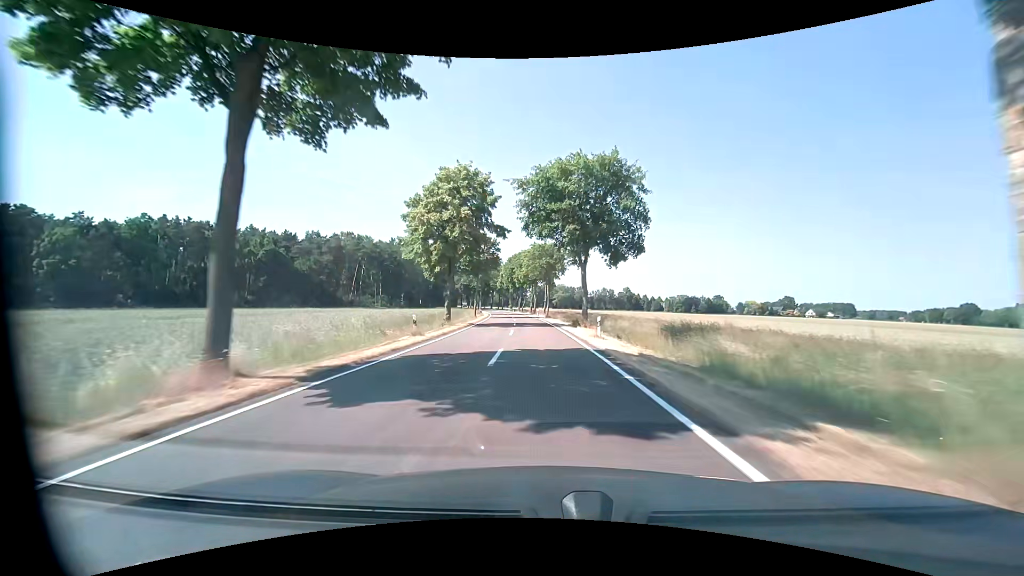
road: tertiary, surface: asphalt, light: Day
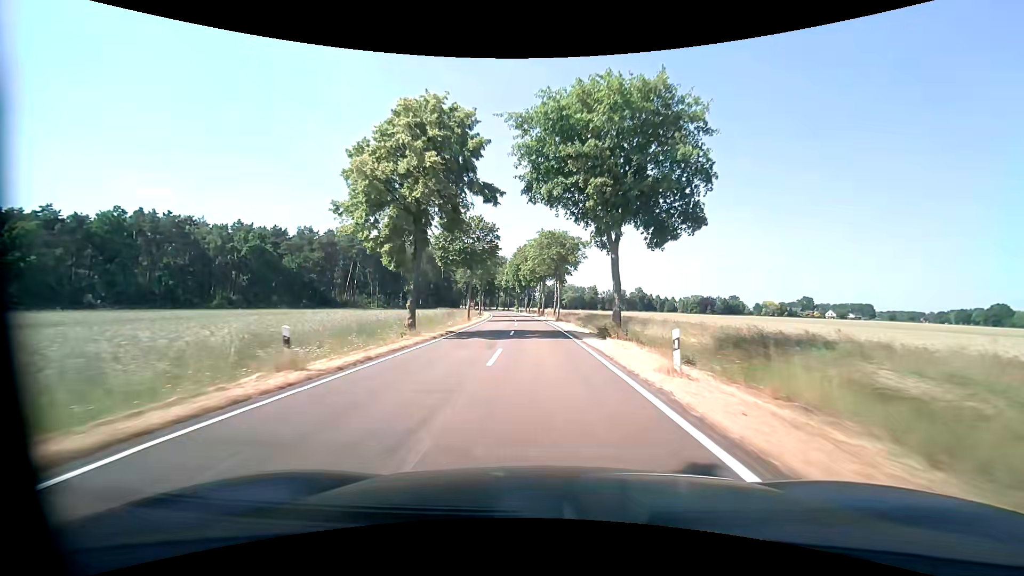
(-0.1, +11.8) m; -1°
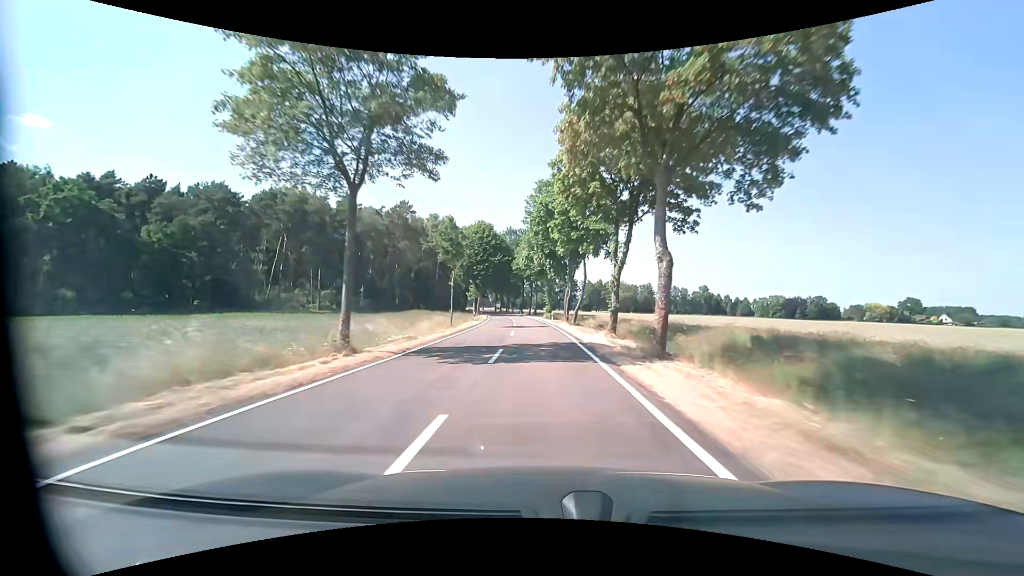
(-2.3, +59.9) m; -4°
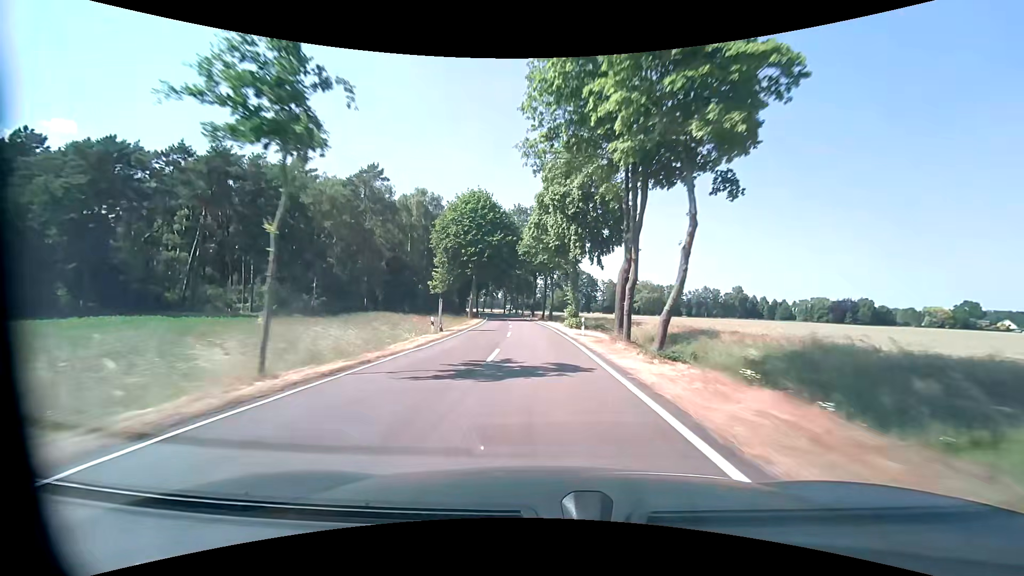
(-0.5, +25.6) m; -2°
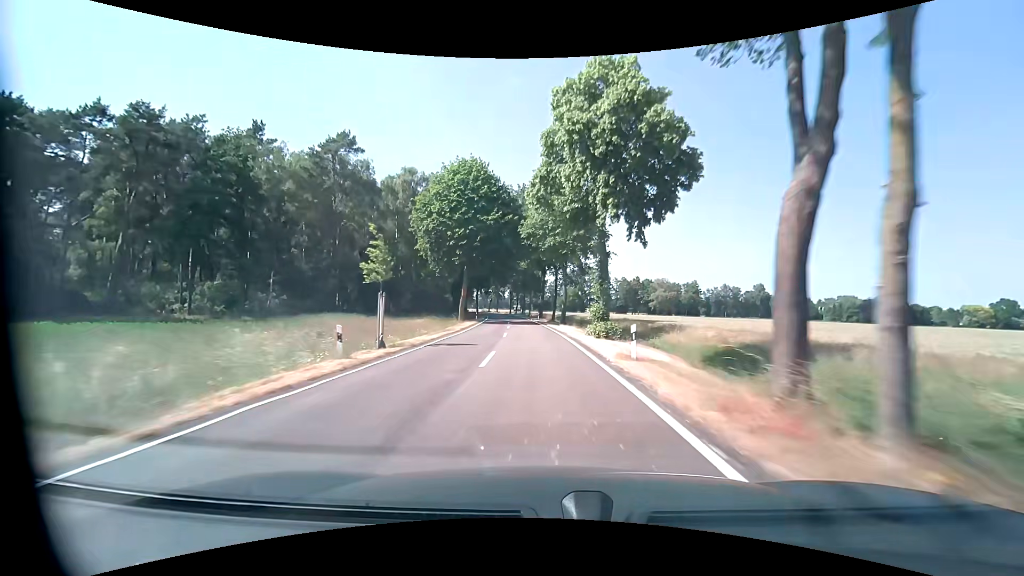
(-0.2, +13.4) m; -1°
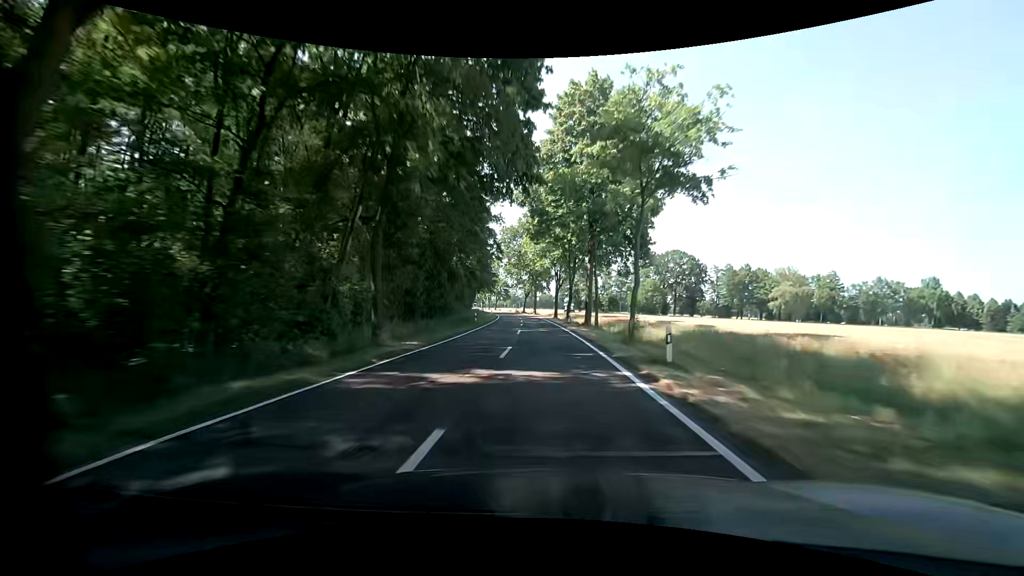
(-4.2, +72.1) m; -6°
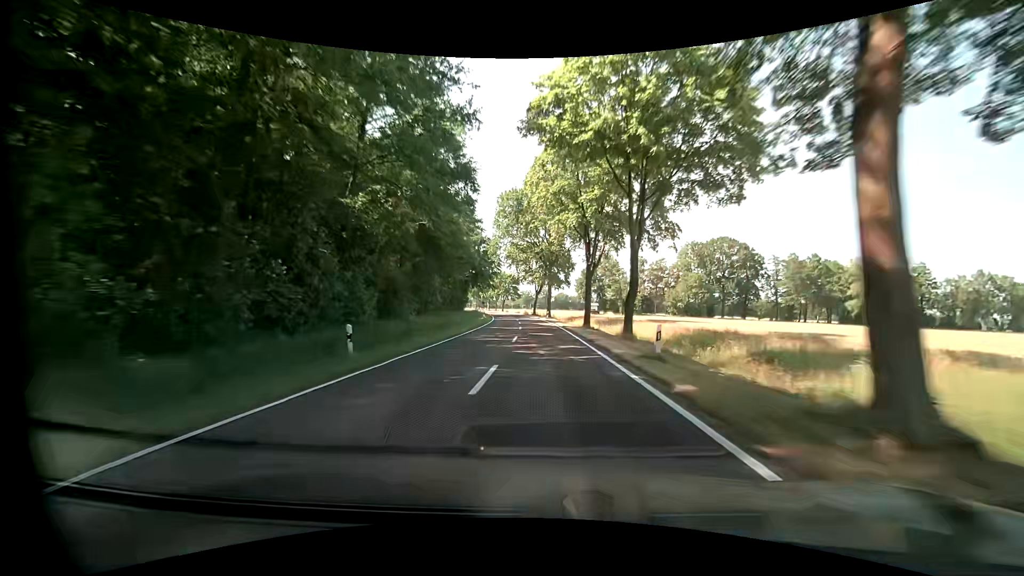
(-0.4, +31.0) m; -2°
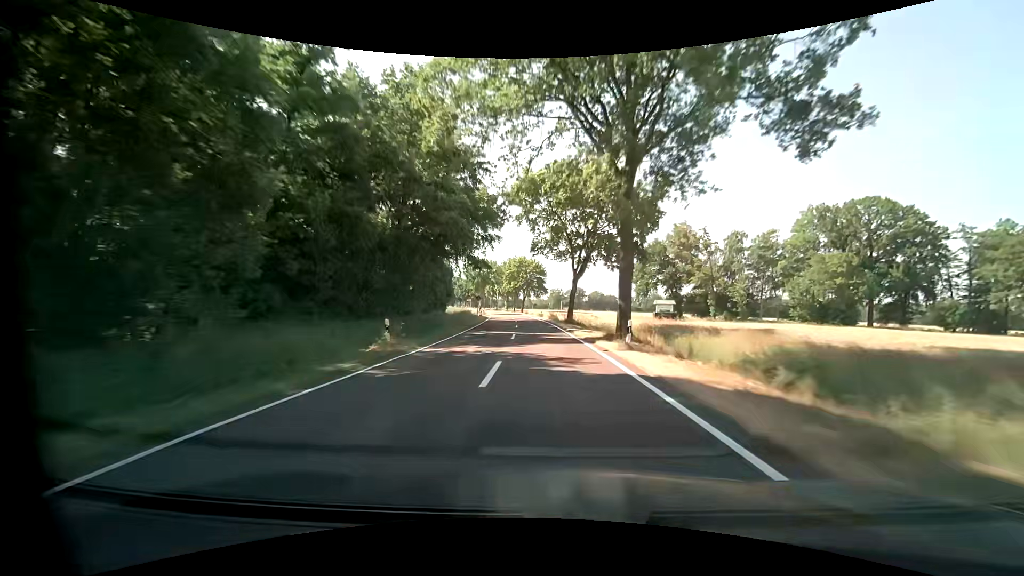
(-1.5, +47.7) m; -4°
(0, +10) (0, +20) (0, +30) (-1, +40) (-2, +50) (-2, +60) (-3, +70) (-4, +80) (-5, +90) (-7, +100) m
